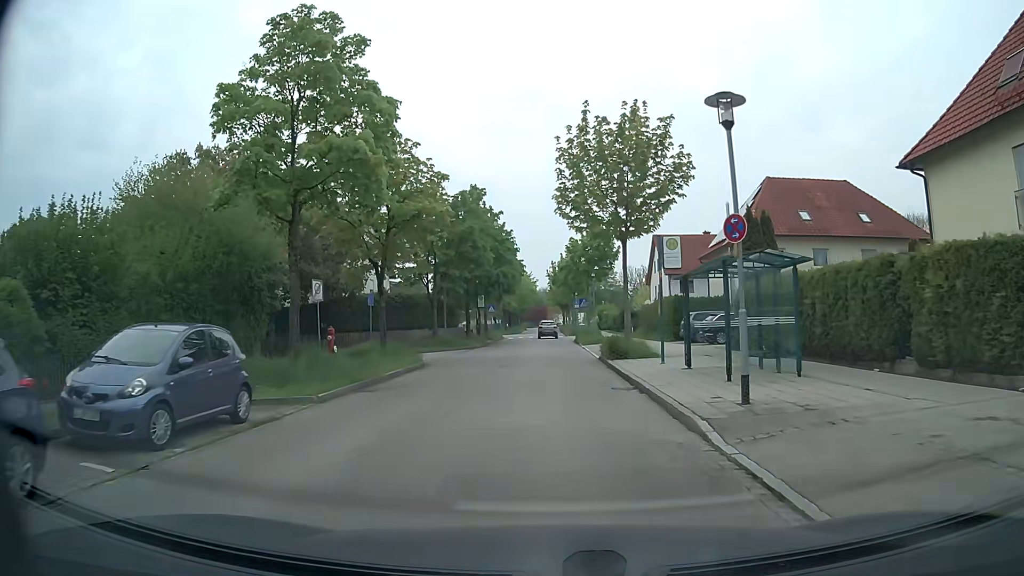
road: residential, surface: asphalt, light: Day
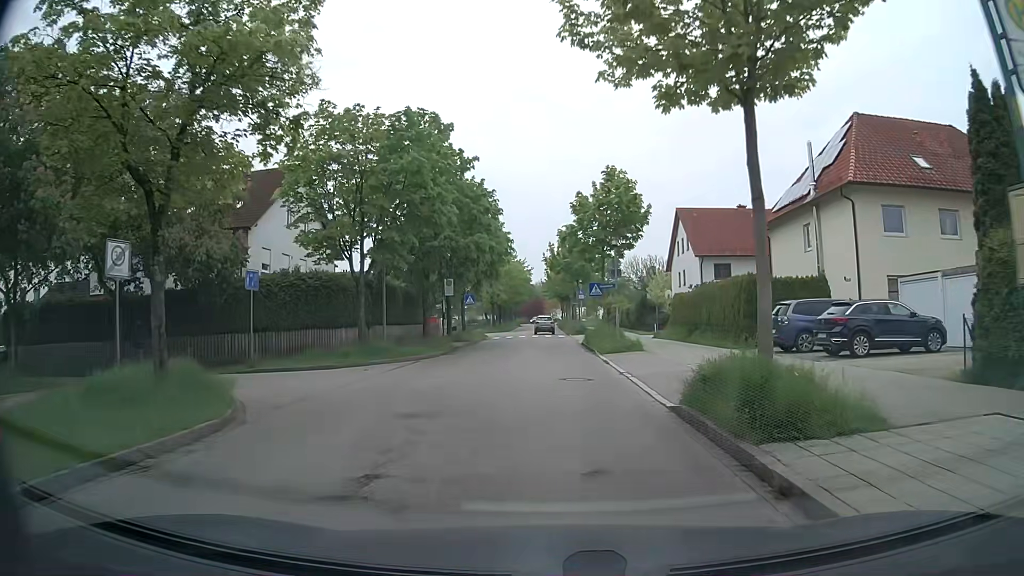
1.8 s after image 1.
(+0.2, +15.4) m; 0°
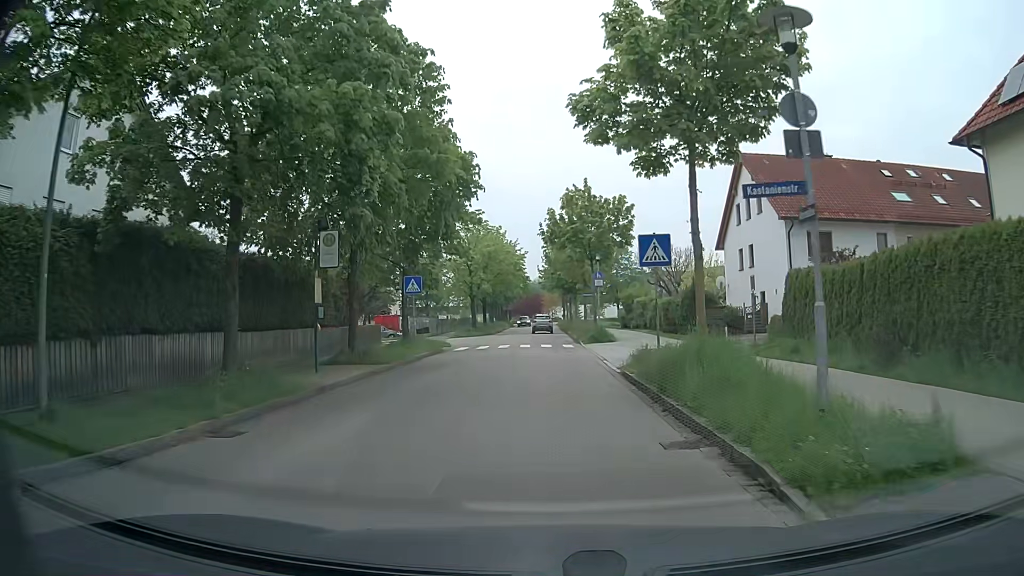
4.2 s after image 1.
(+0.2, +20.2) m; 0°
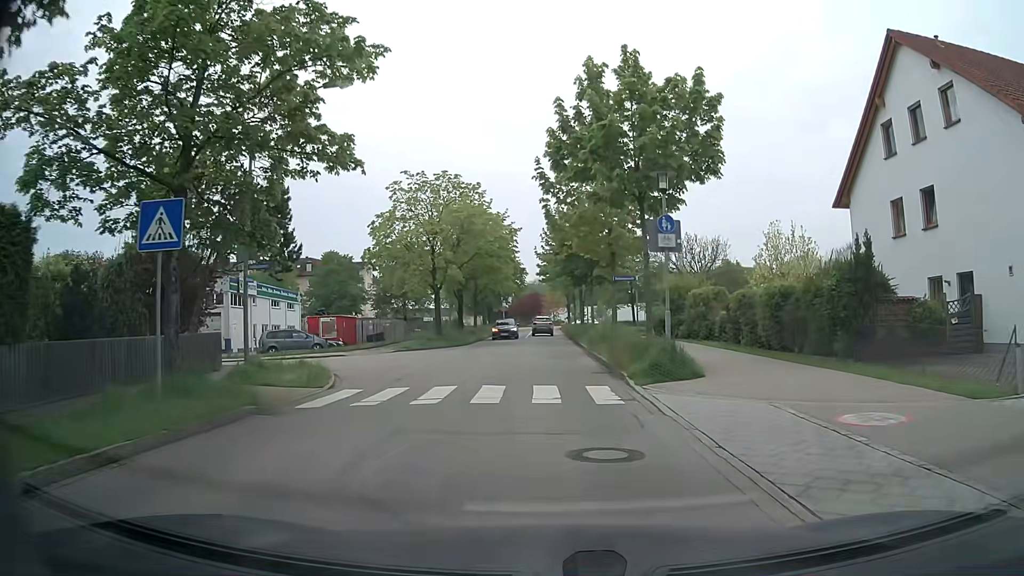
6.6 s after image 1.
(+0.1, +19.6) m; +1°
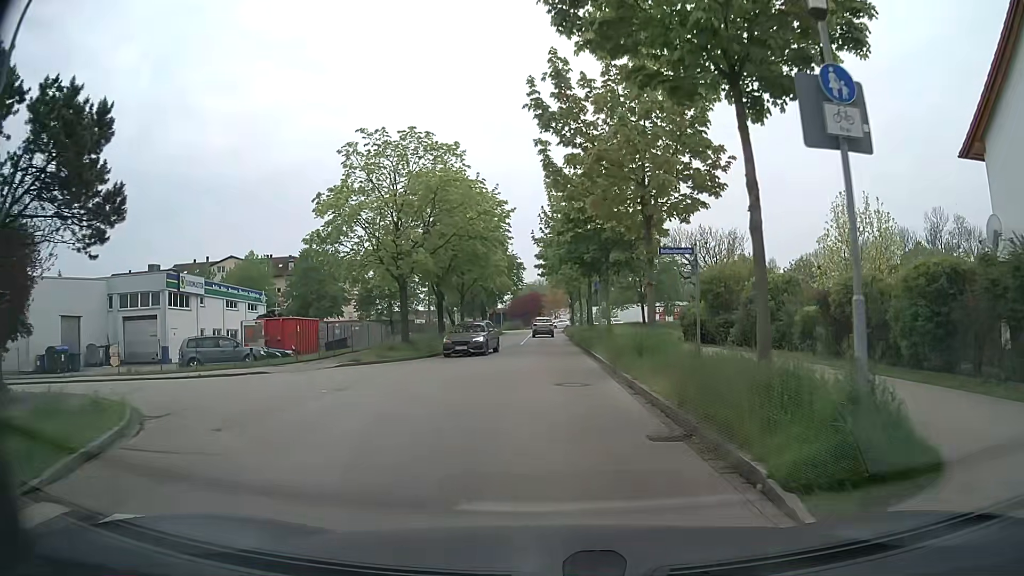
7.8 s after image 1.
(-0.1, +9.6) m; -1°
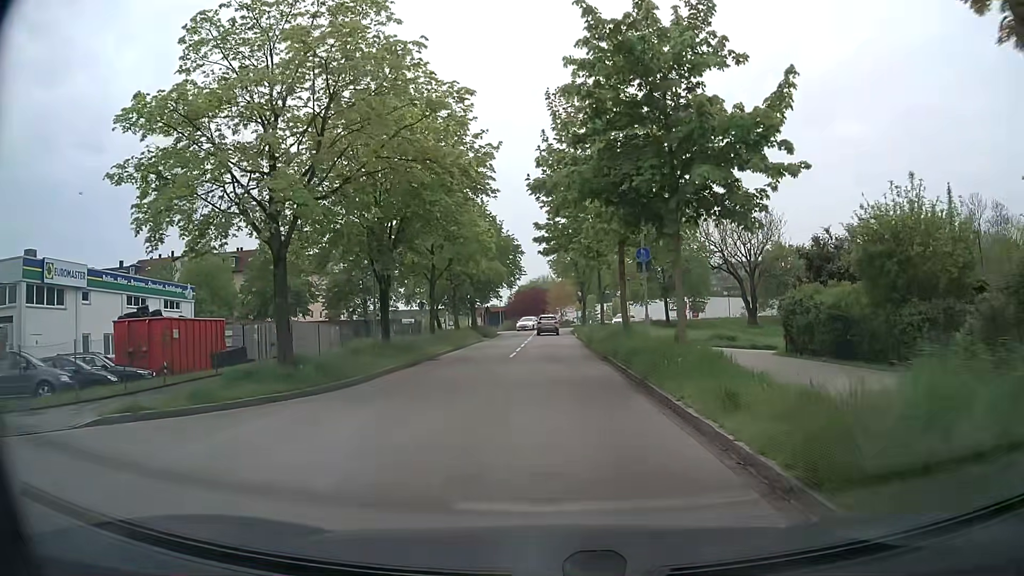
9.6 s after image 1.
(-0.1, +14.9) m; -2°
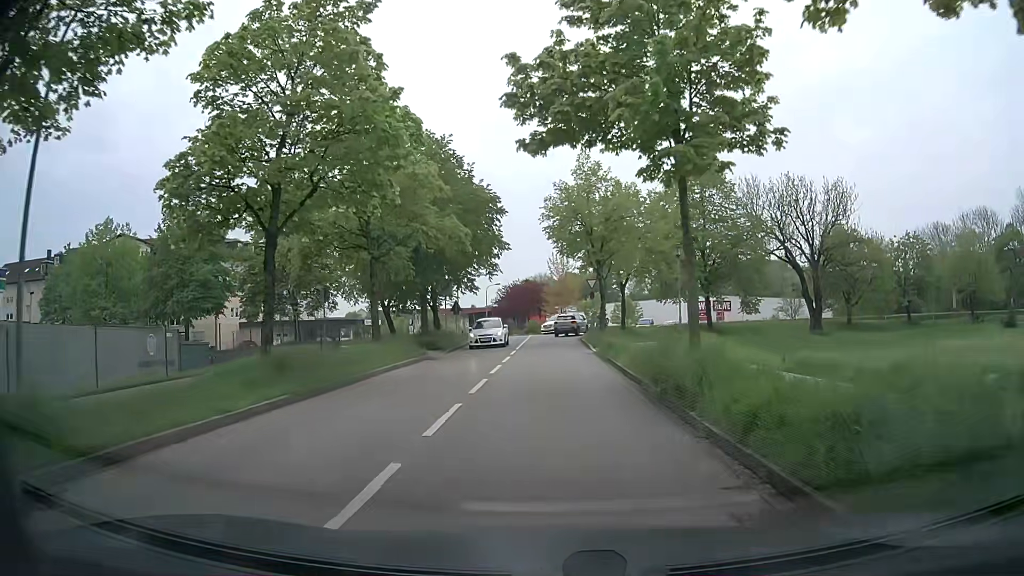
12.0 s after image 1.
(+0.6, +21.2) m; +2°
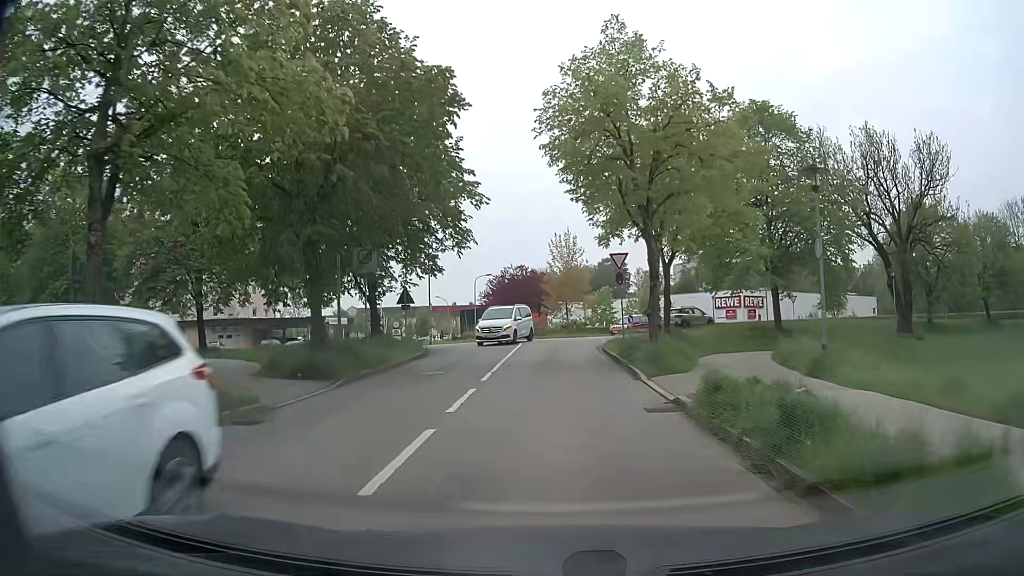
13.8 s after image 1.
(-0.1, +16.5) m; 0°
(0, +10) (0, +20) (+1, +30) (+5, +39) (+13, +45) (+21, +50) (+29, +57) (+38, +61) (+47, +61) (+57, +59) m
